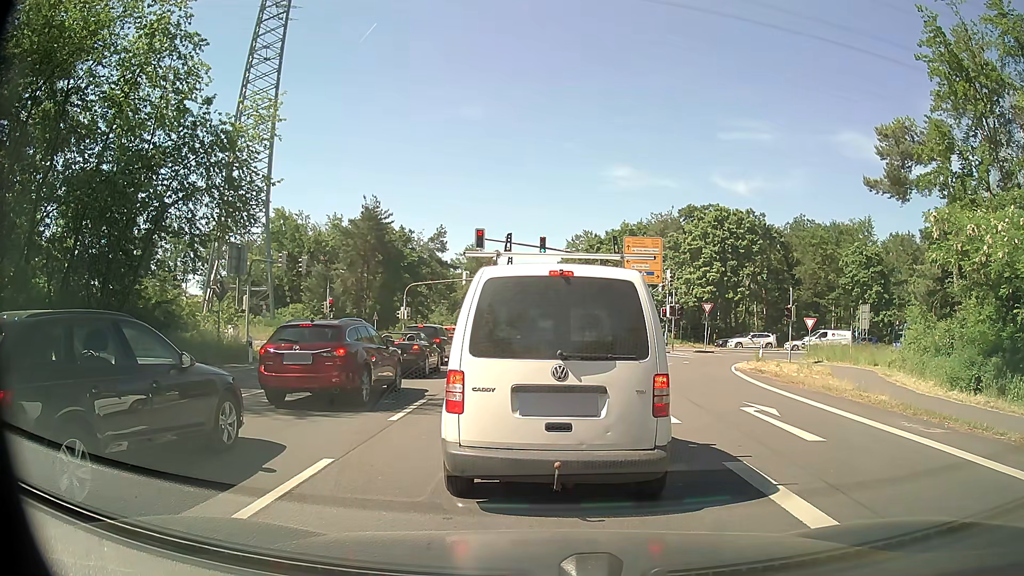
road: primary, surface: asphalt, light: Day
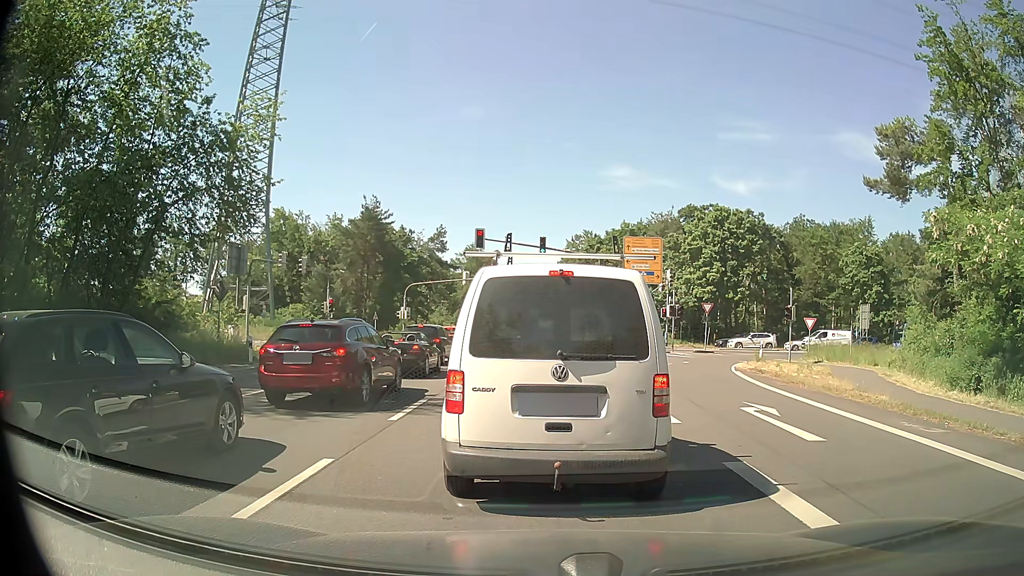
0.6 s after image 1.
(0.0, 0.0) m; 0°
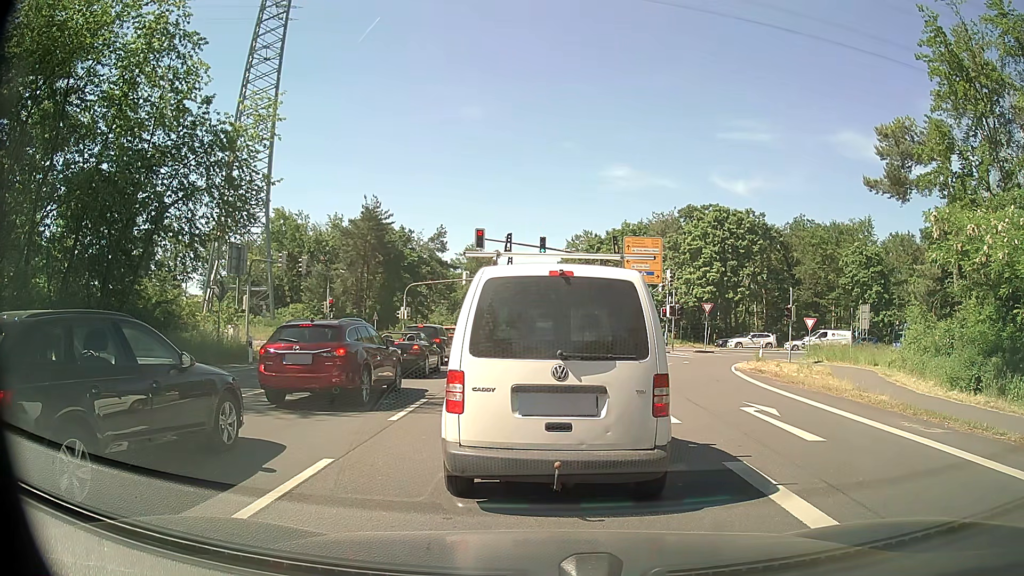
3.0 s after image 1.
(0.0, 0.0) m; 0°
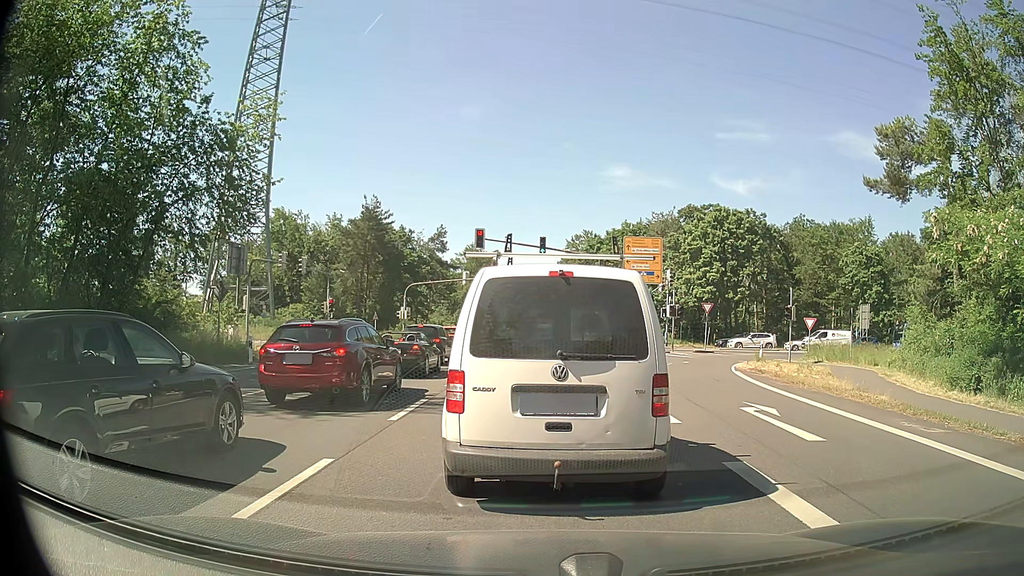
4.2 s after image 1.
(0.0, 0.0) m; 0°
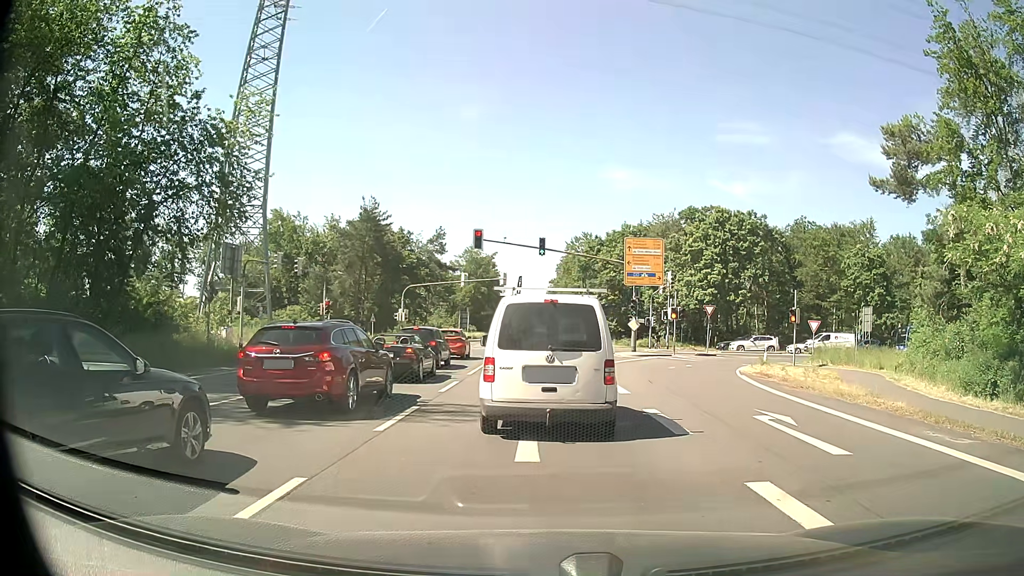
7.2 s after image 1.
(0.0, +0.9) m; 0°
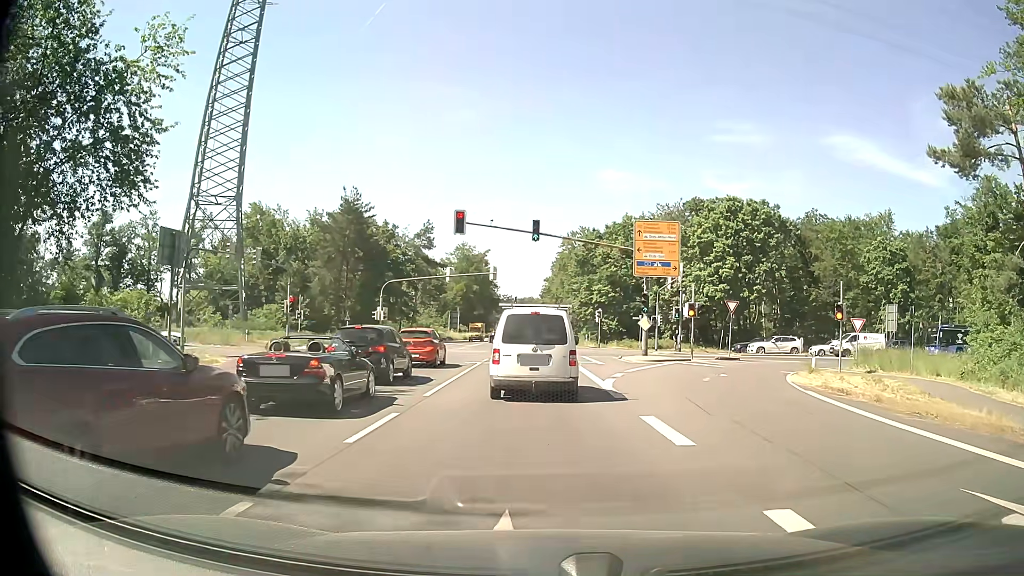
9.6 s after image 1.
(+0.1, +7.4) m; +2°
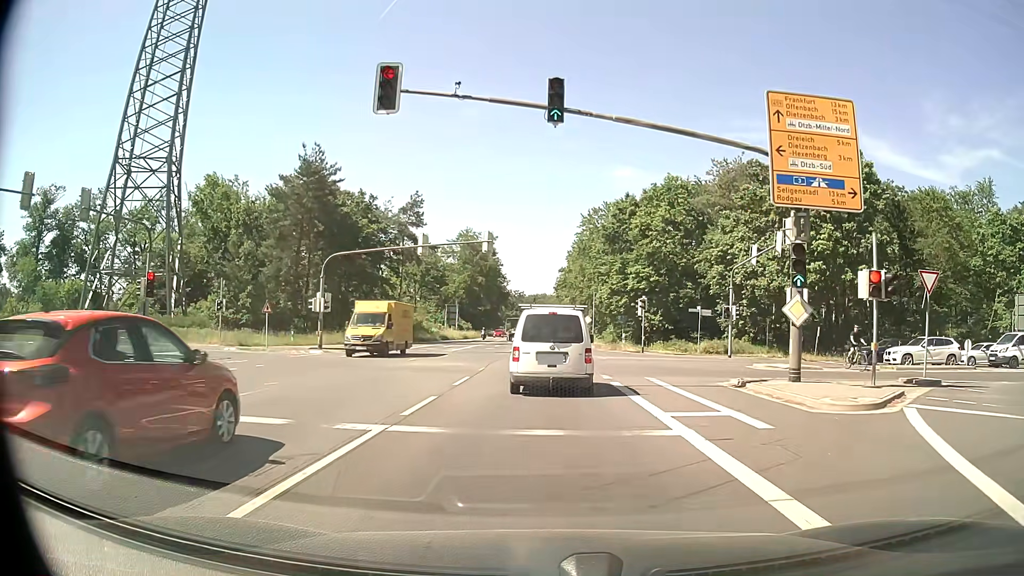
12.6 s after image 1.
(-0.5, +20.9) m; -1°
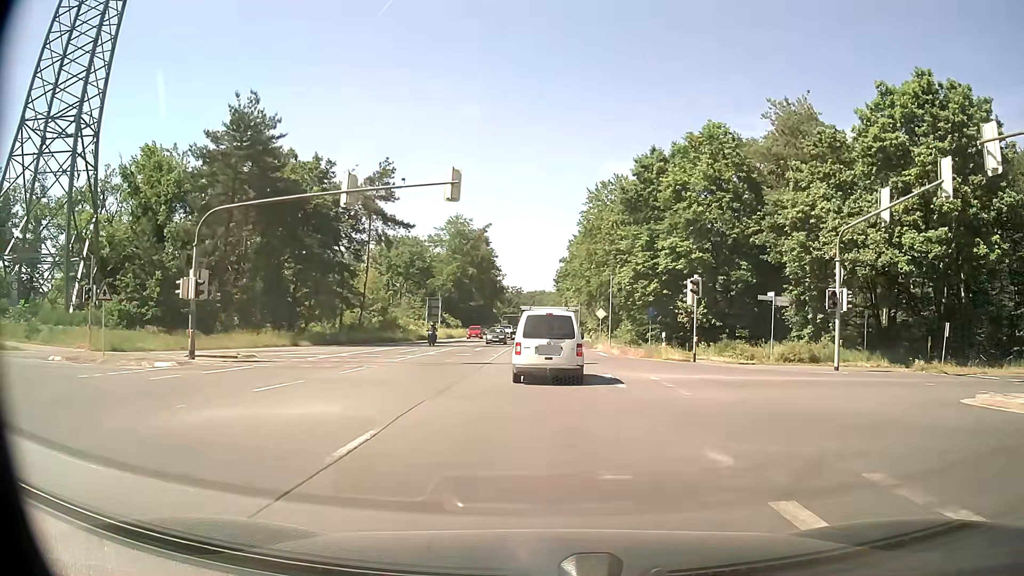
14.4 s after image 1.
(0.0, +16.2) m; -1°
(0, +10) (0, +20) (0, +30) (+1, +40) (+1, +50) (+1, +60) (+1, +70) (+1, +80) (+1, +90) (+1, +100) m
